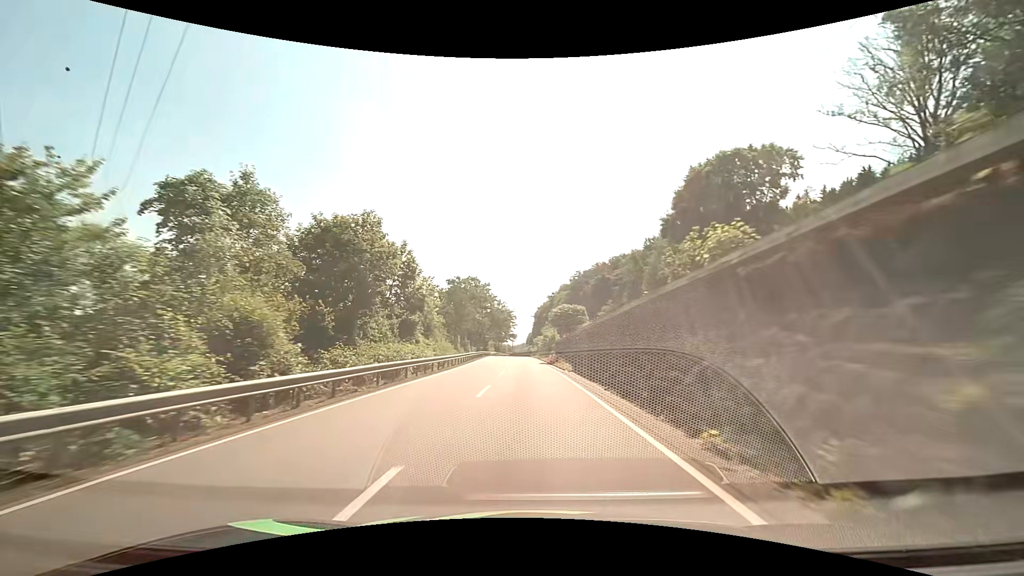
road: primary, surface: asphalt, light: Day
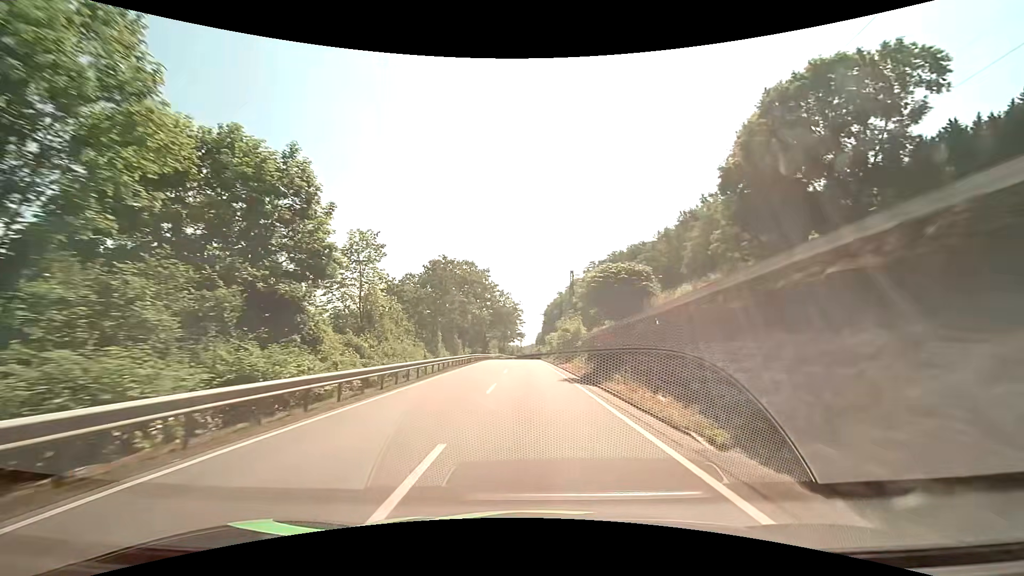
(-0.2, +22.6) m; -1°
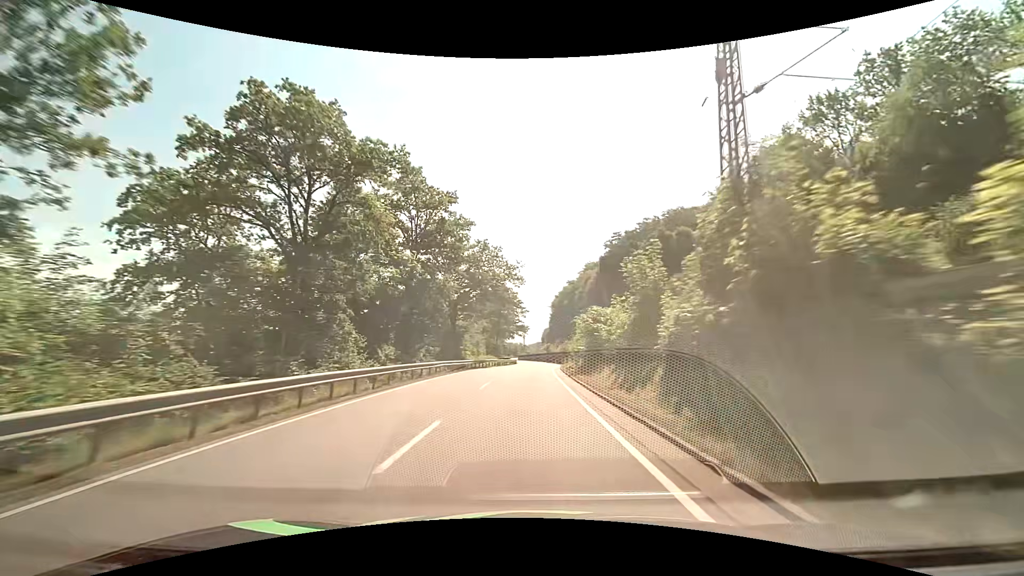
(-0.4, +45.4) m; -1°
(0, +10) (0, +20) (0, +30) (0, +40) (+1, +50) (+1, +60) (+2, +70) (+2, +80) (+2, +90) (+2, +100) m
